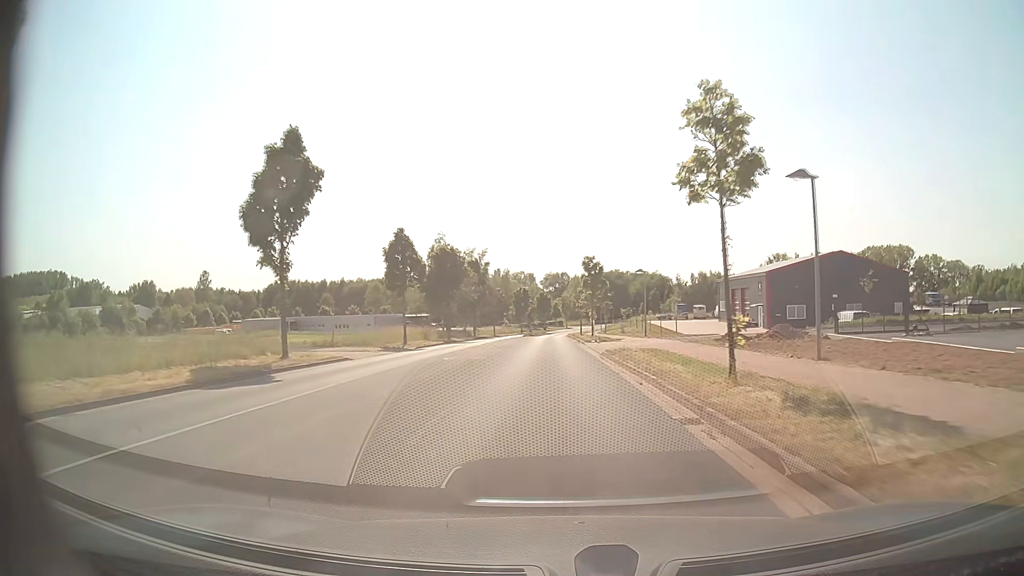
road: tertiary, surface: asphalt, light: Day
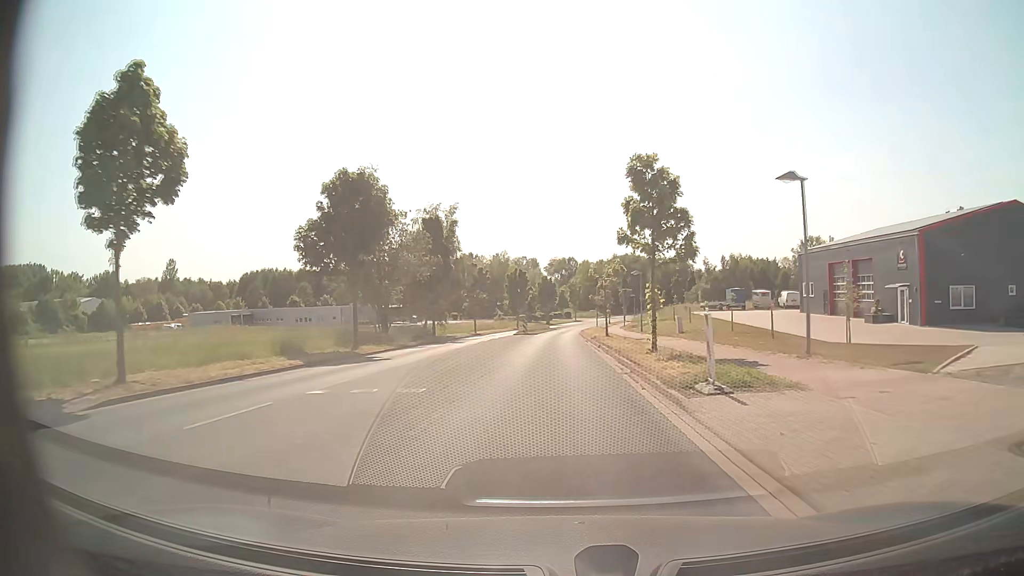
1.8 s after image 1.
(-0.1, +29.6) m; 0°
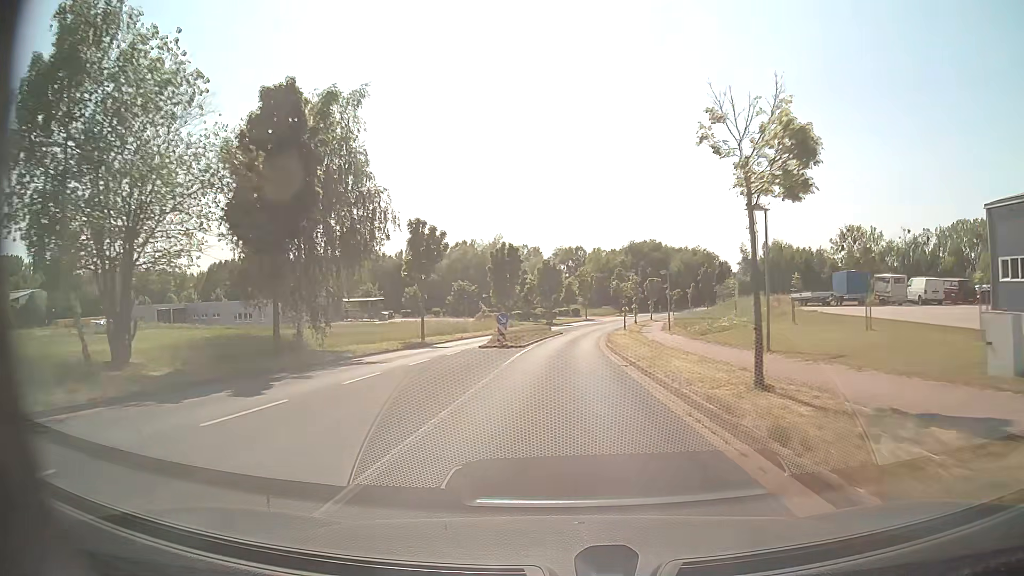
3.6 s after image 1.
(-0.2, +29.9) m; 0°
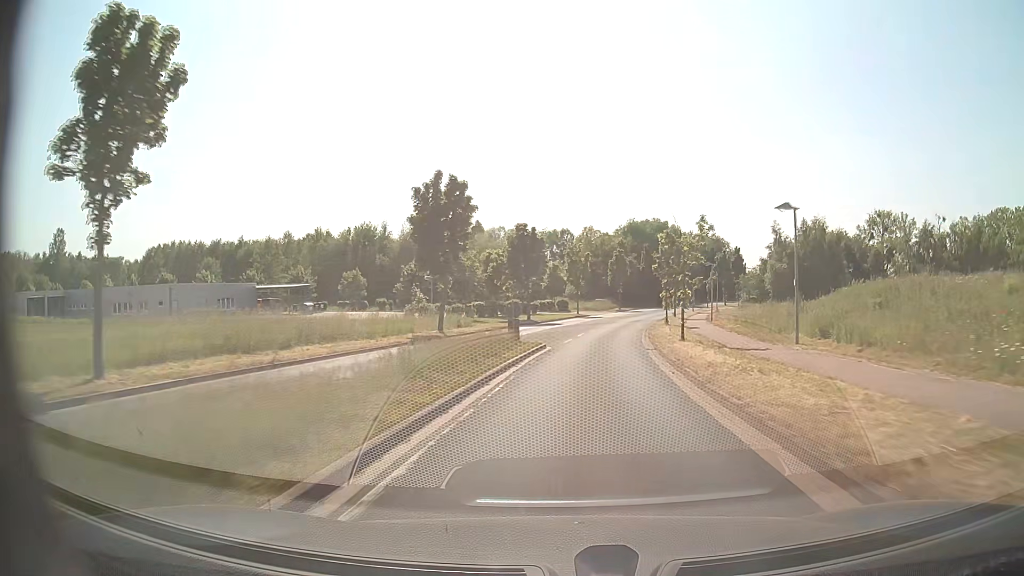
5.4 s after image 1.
(0.0, +30.2) m; +1°
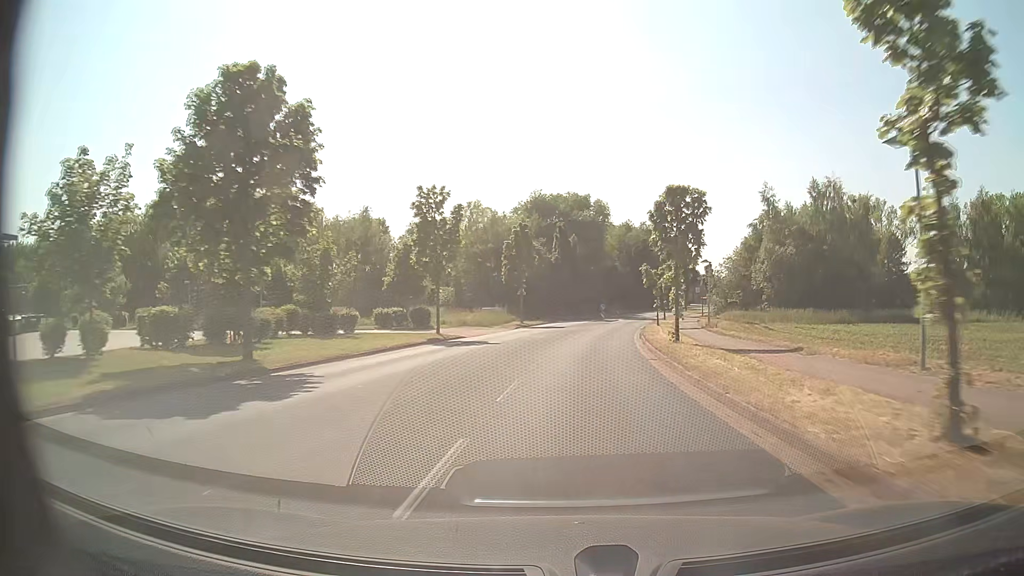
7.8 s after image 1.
(+3.0, +40.8) m; +9°
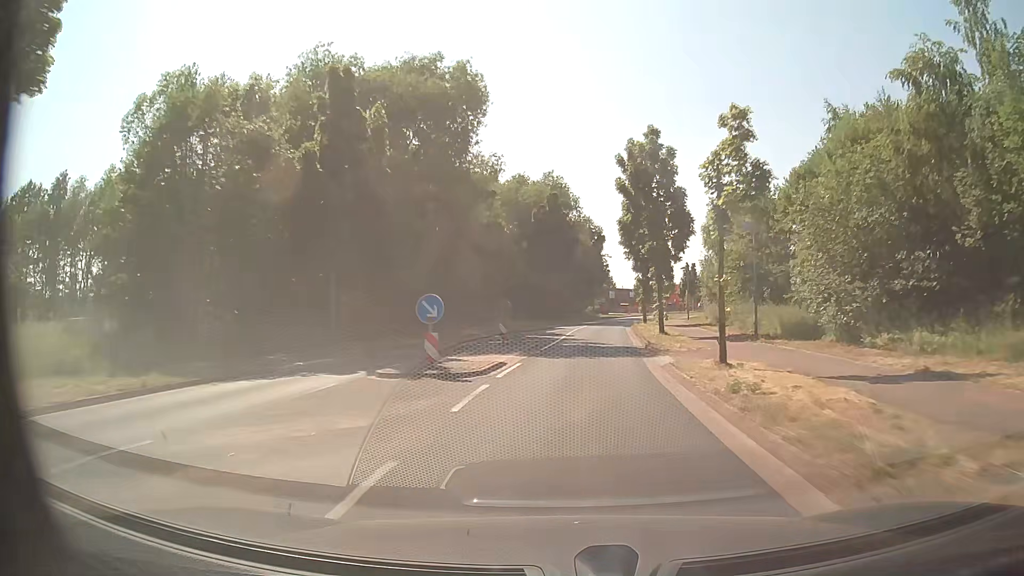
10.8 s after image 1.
(+4.6, +51.8) m; +10°
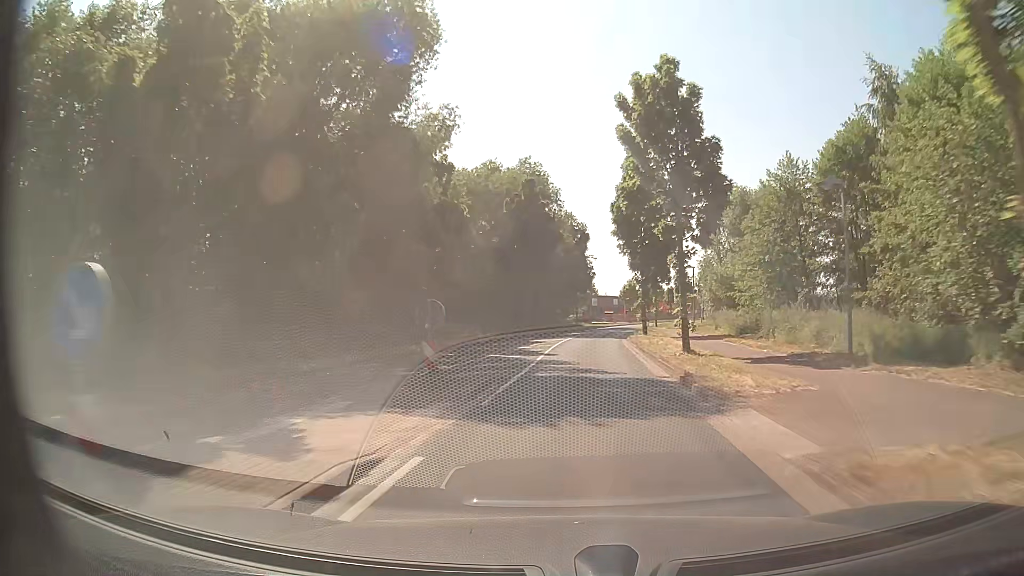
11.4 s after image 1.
(+0.2, +10.5) m; +2°
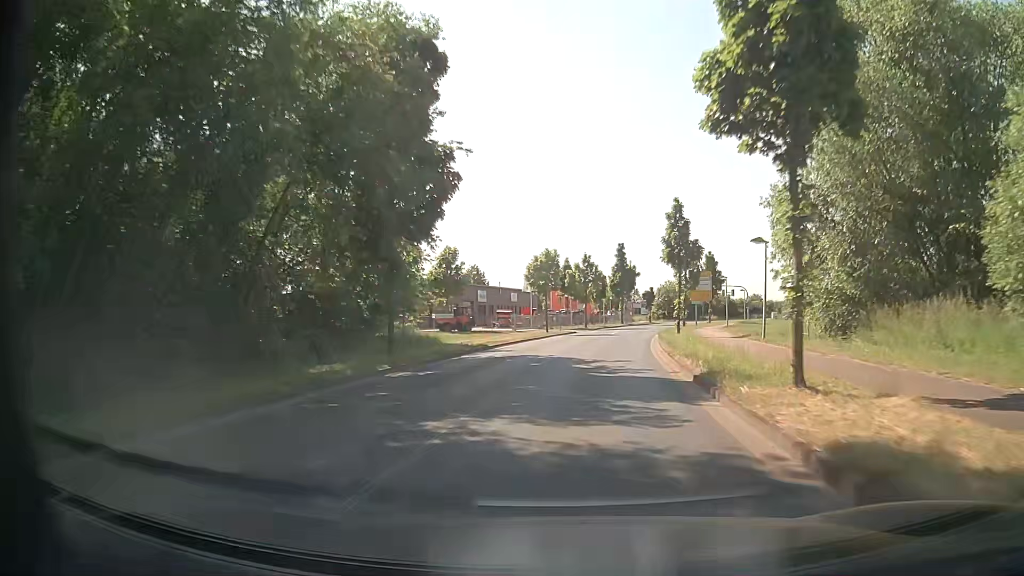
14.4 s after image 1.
(+4.1, +52.3) m; +9°
(0, +10) (+1, +20) (+2, +30) (+4, +40) (+6, +50) (+8, +59) (+11, +69) (+14, +78) (+18, +88) (+21, +97) m
